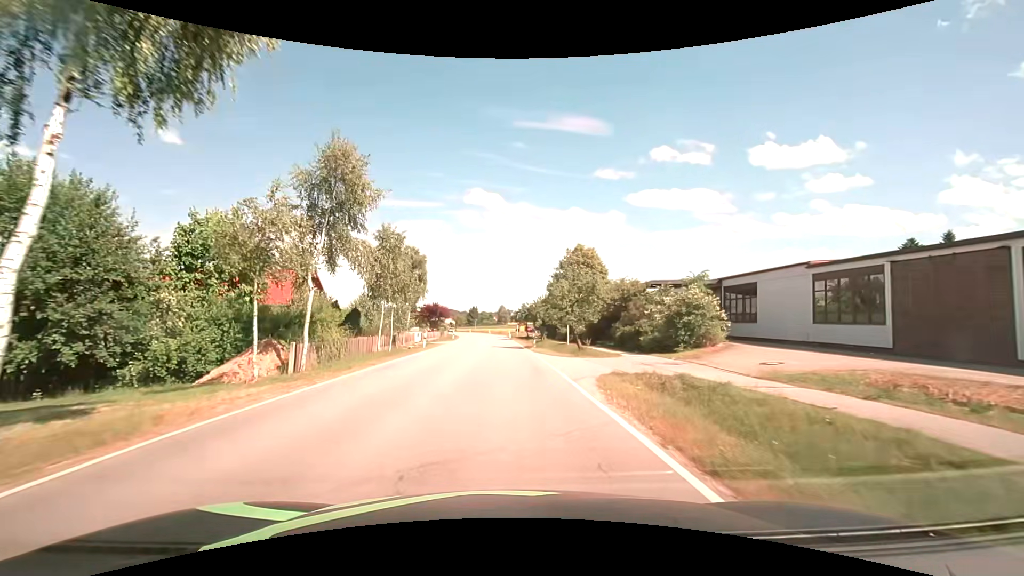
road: secondary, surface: asphalt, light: Day
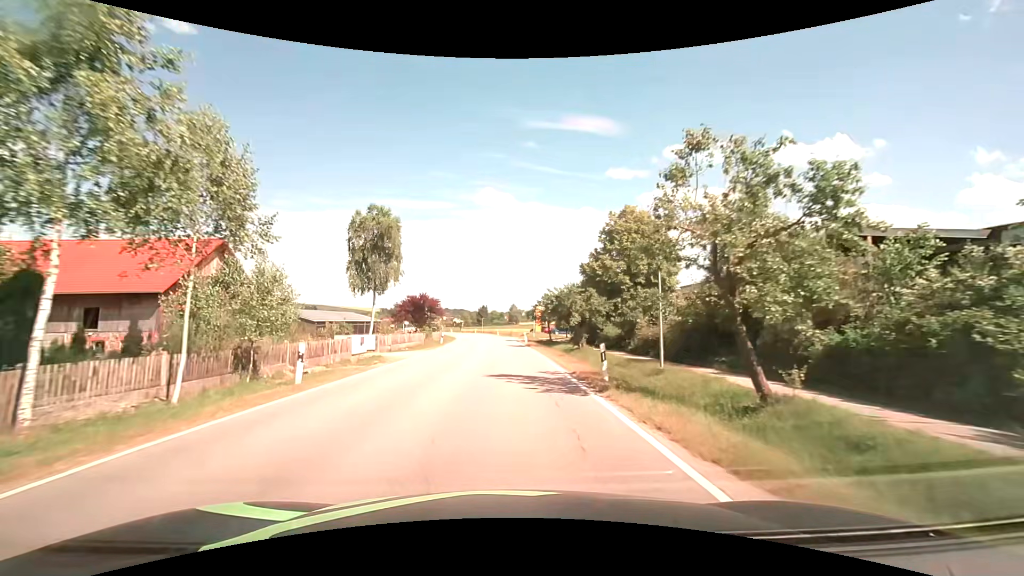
(-0.3, +22.7) m; -1°
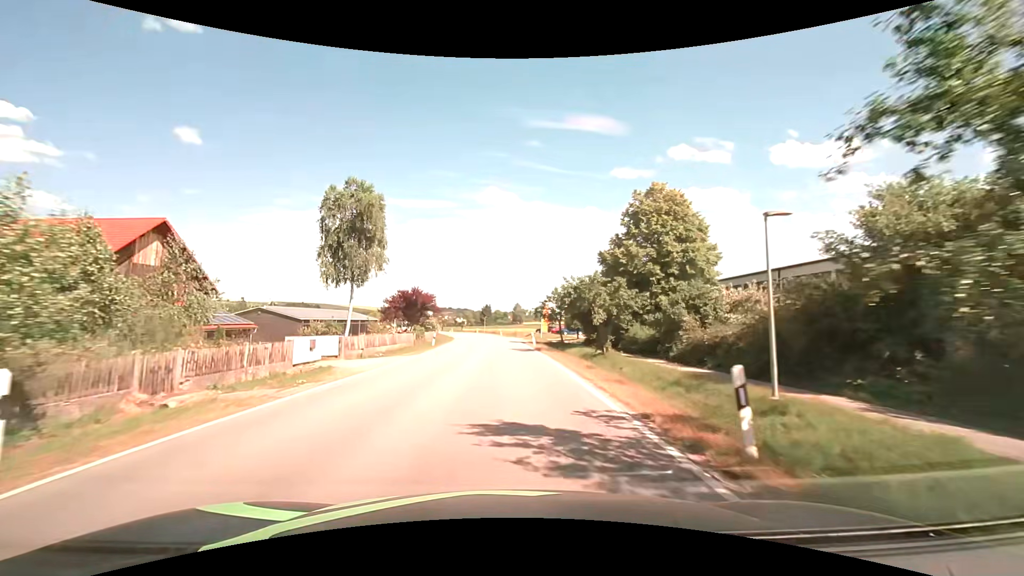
(0.0, +7.6) m; -1°
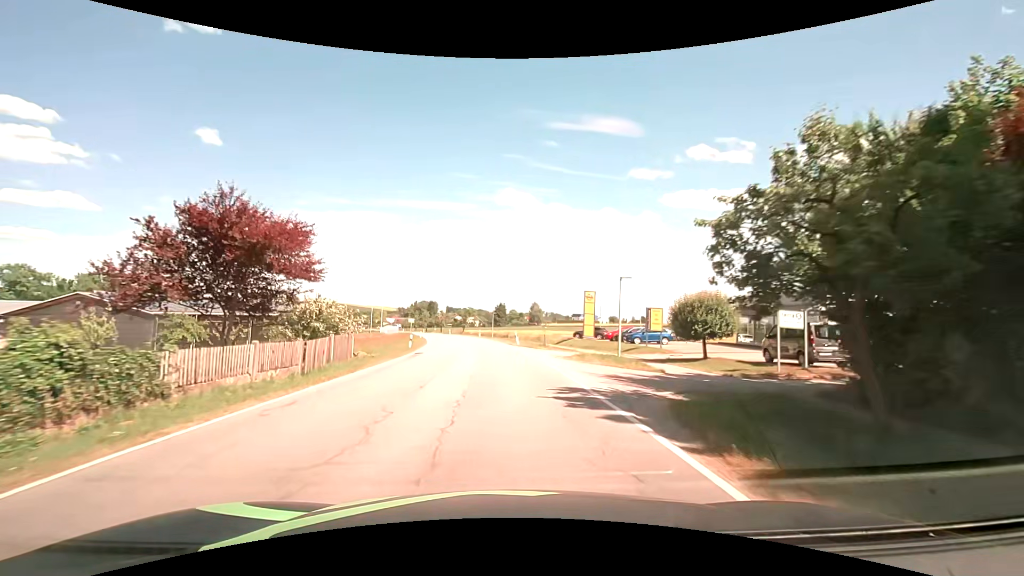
(-0.2, +38.1) m; -1°
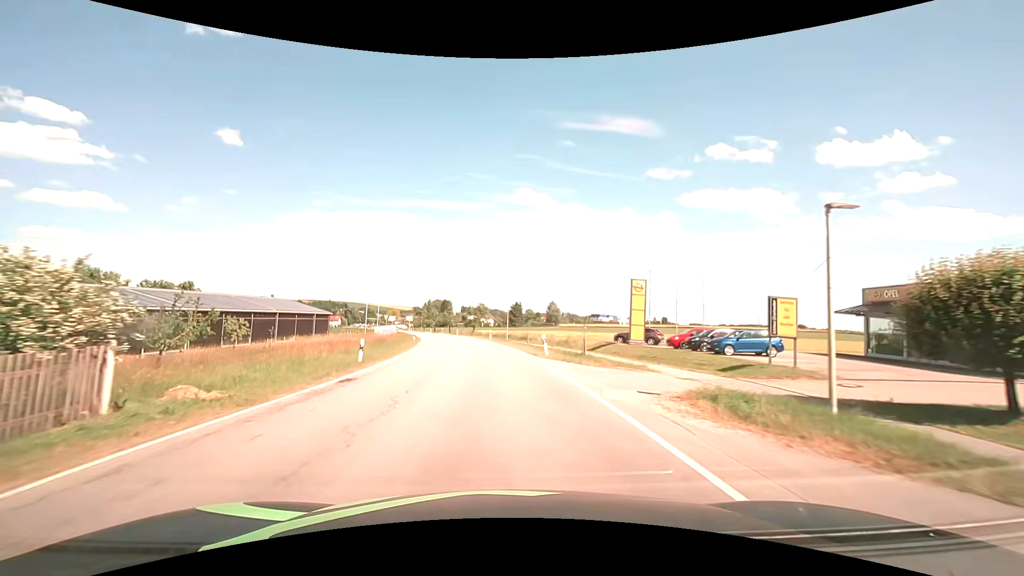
(-0.3, +15.2) m; -2°
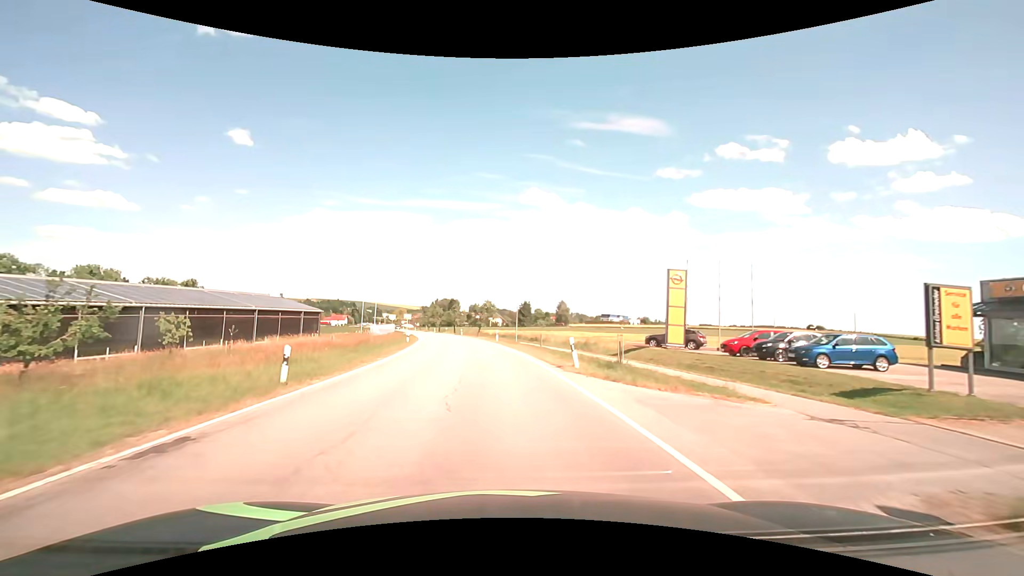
(-0.1, +7.6) m; -1°
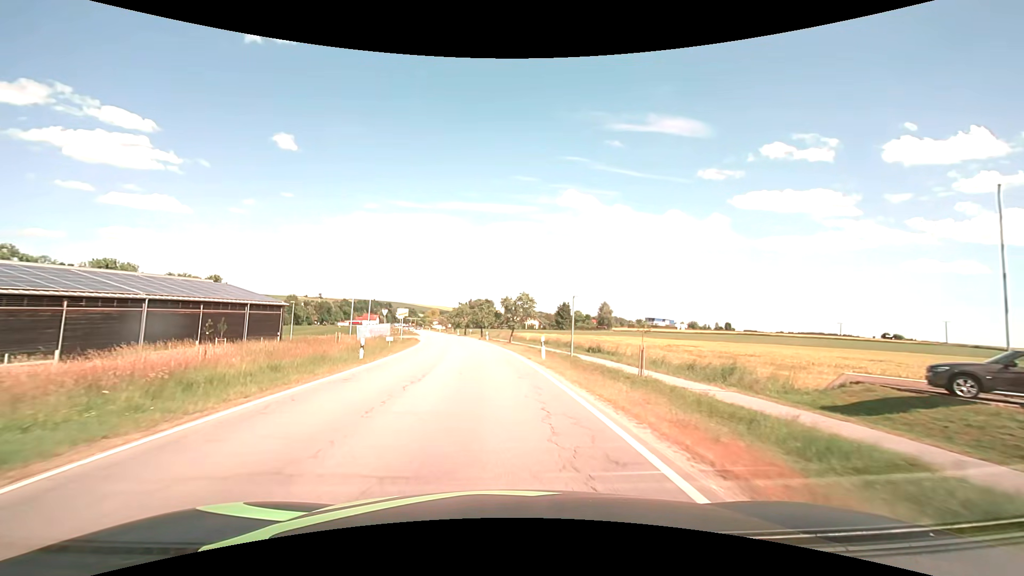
(-0.7, +22.9) m; -4°
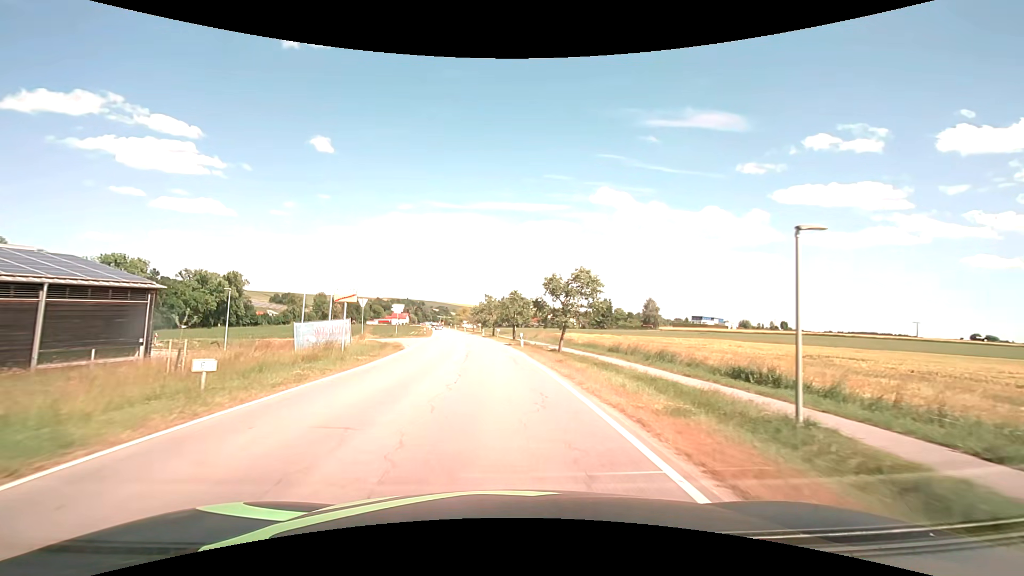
(-0.7, +22.9) m; -3°
(0, +10) (-1, +20) (-1, +30) (-2, +40) (-3, +50) (-4, +60) (-5, +70) (-7, +80) (-8, +90) (-10, +99) m
